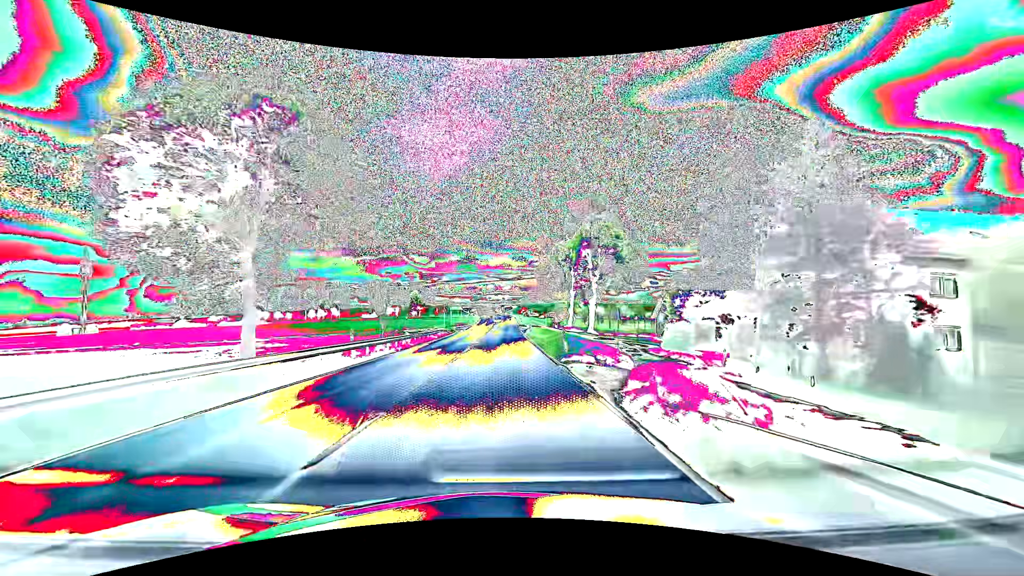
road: primary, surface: asphalt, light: Day
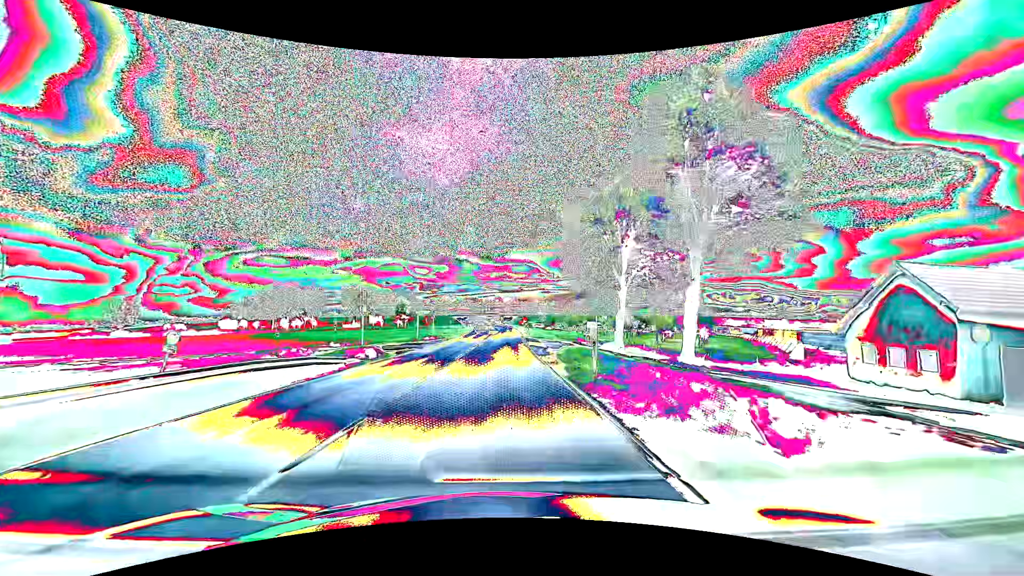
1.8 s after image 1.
(0.0, +36.0) m; 0°
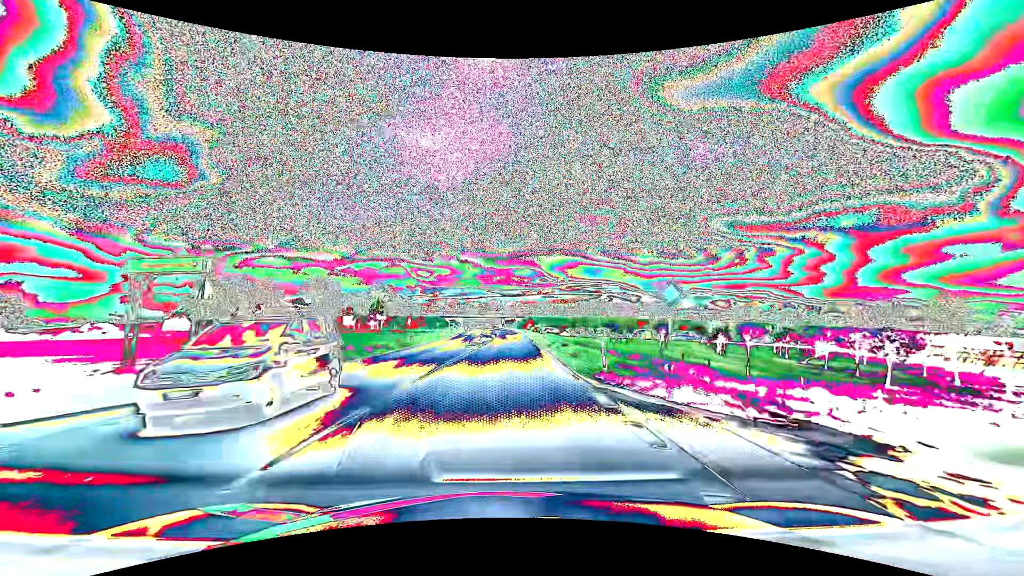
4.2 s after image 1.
(+0.1, +47.3) m; 0°
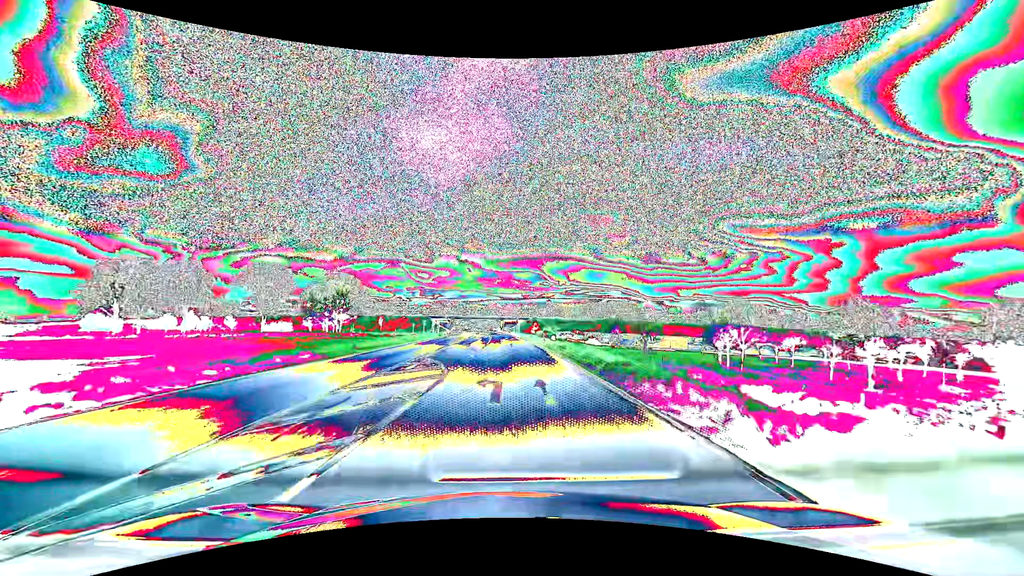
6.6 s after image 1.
(+0.3, +45.1) m; 0°
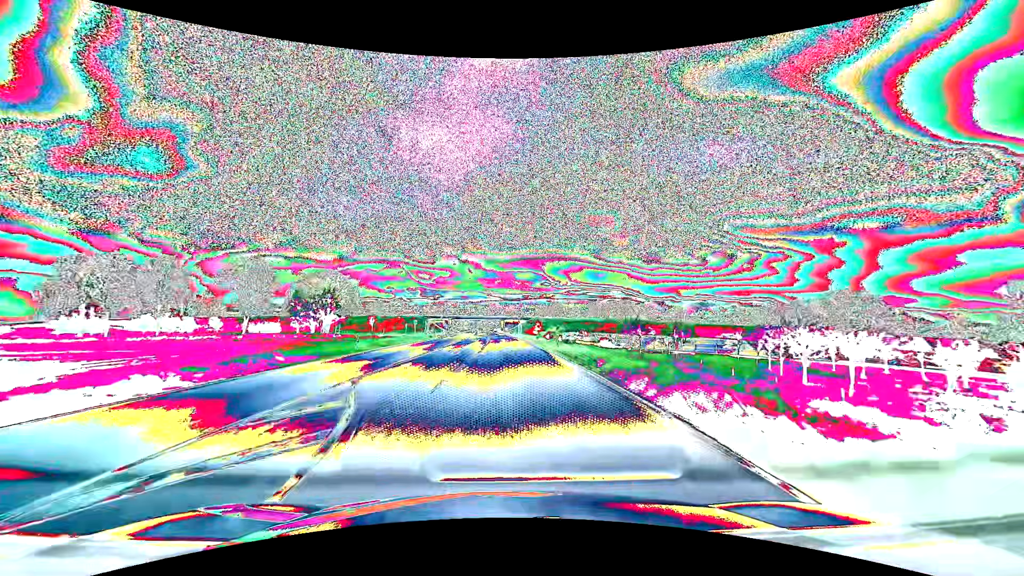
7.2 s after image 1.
(0.0, +11.1) m; 0°
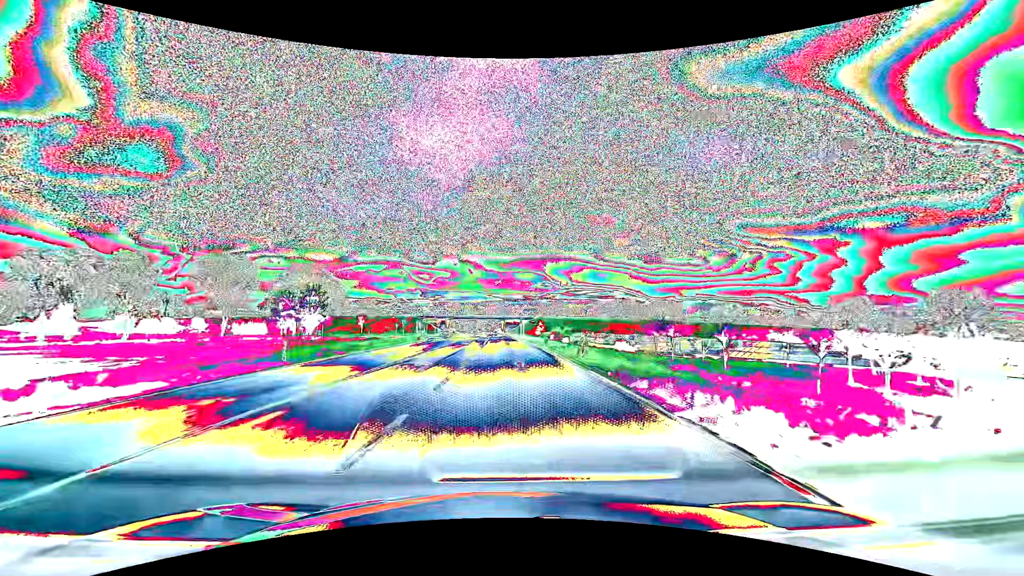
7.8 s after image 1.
(0.0, +11.0) m; 0°
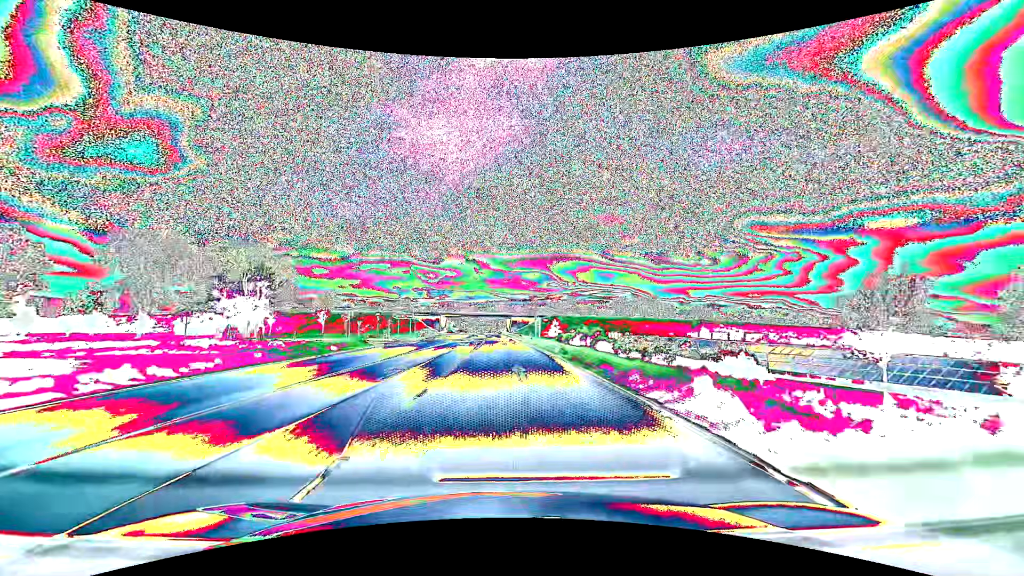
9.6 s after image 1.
(-0.2, +32.7) m; -1°
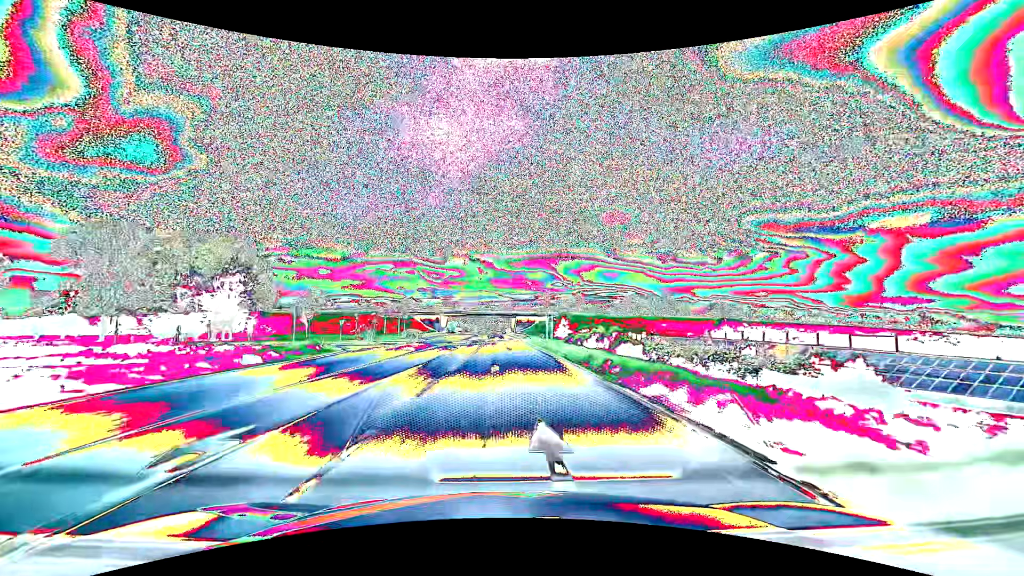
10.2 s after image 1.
(-0.1, +10.8) m; -1°
(0, +10) (0, +20) (0, +30) (-1, +40) (-1, +50) (-1, +60) (-1, +70) (-2, +80) (-2, +90) (-2, +100) m
